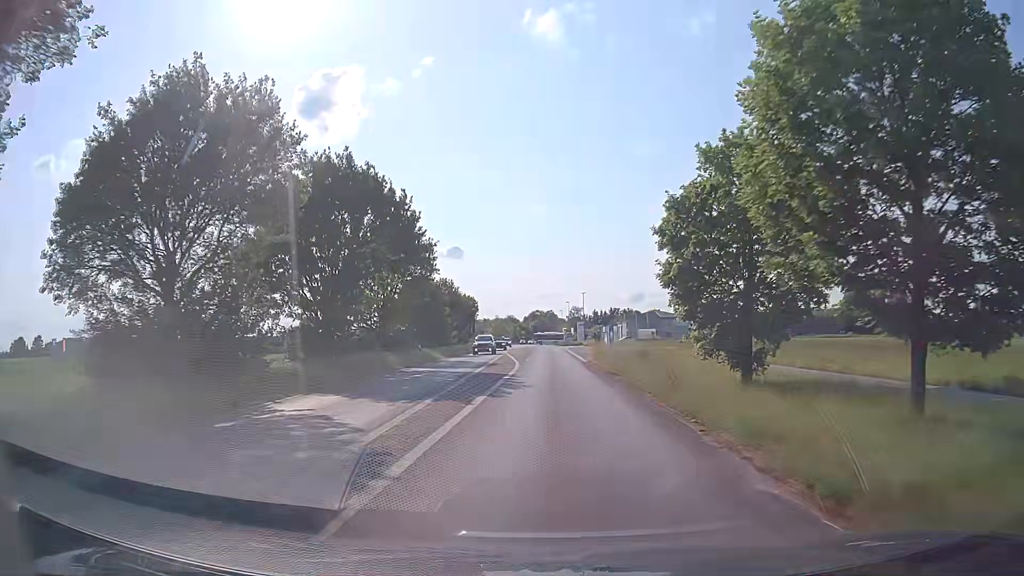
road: tertiary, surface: asphalt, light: Day
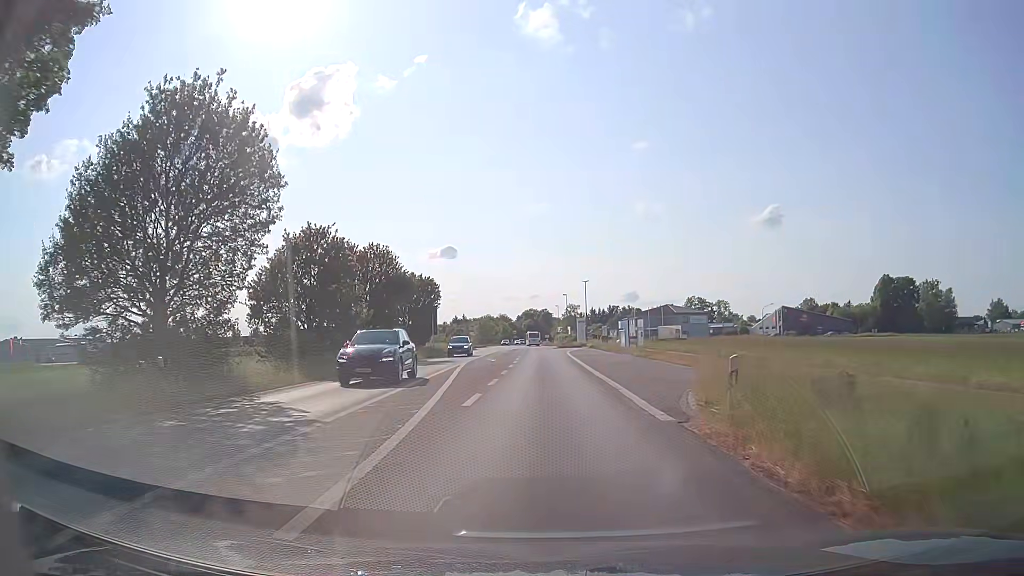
(+0.4, +29.0) m; +1°
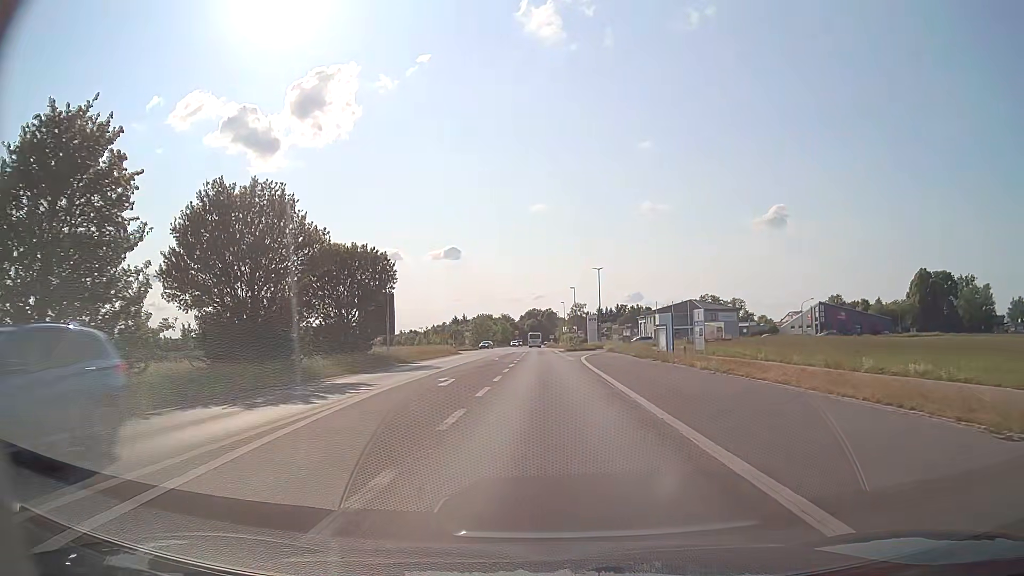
(0.0, +21.6) m; 0°
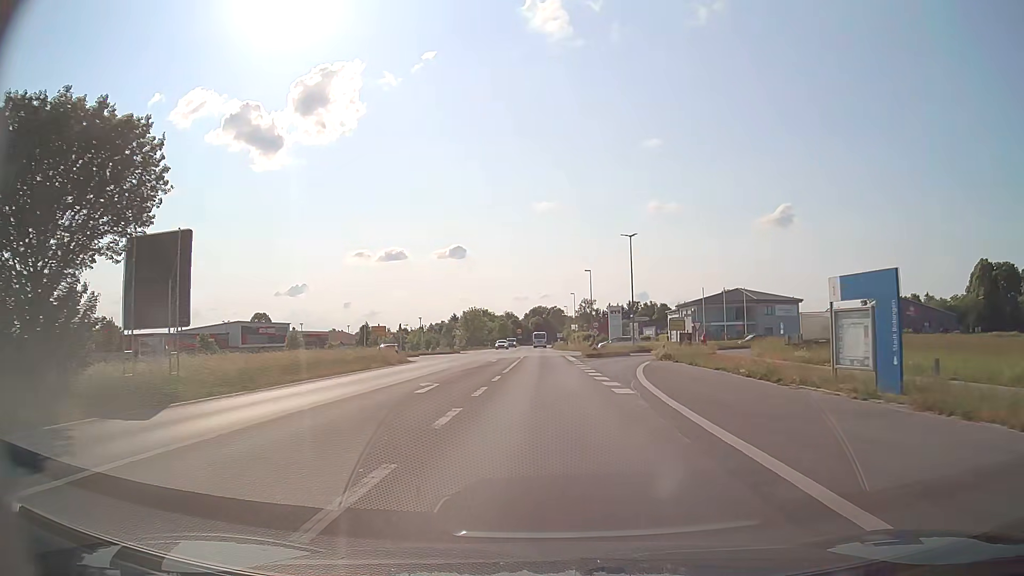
(-0.1, +30.0) m; 0°
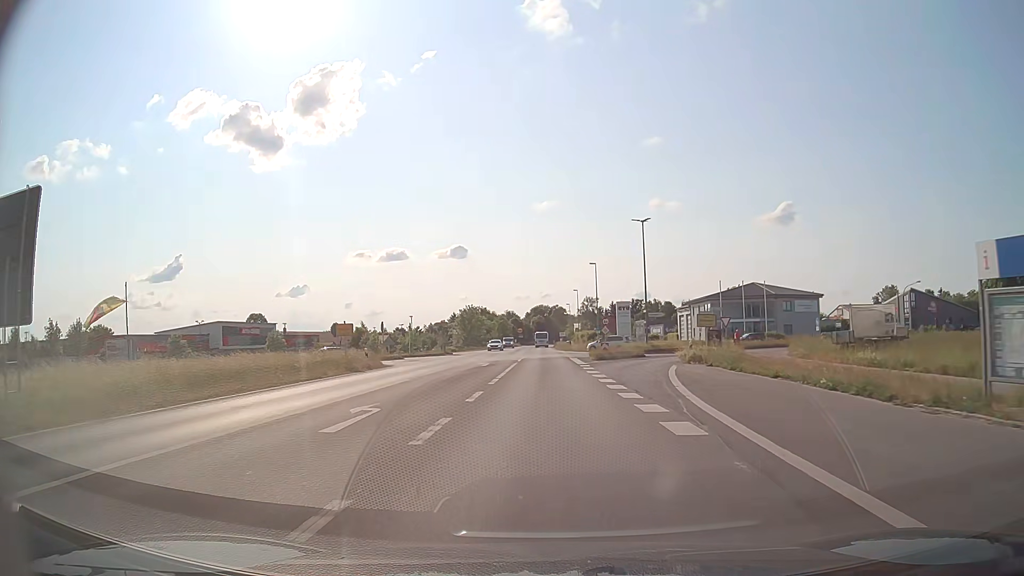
(0.0, +7.6) m; 0°
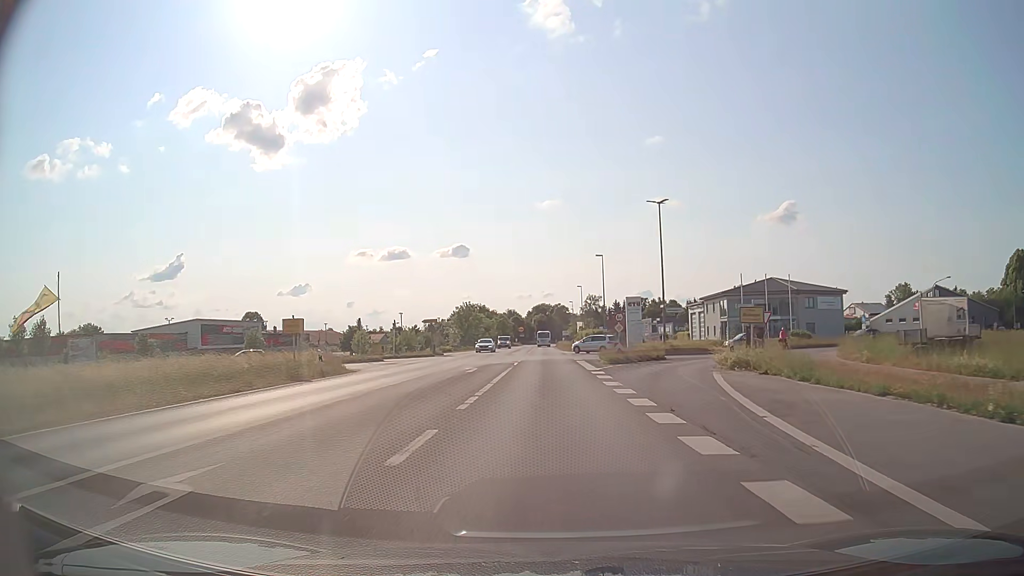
(0.0, +7.5) m; 0°
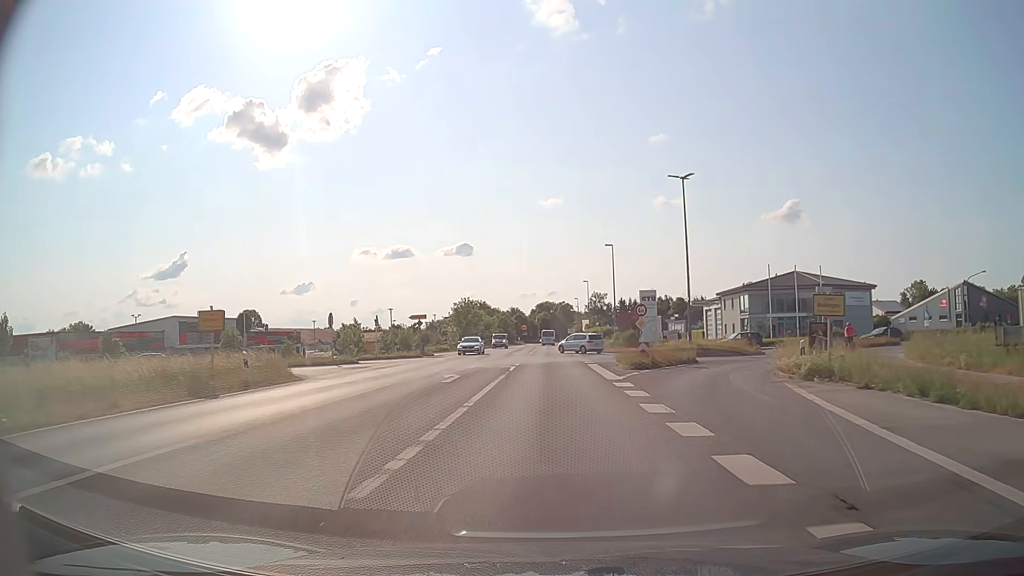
(0.0, +7.5) m; -1°
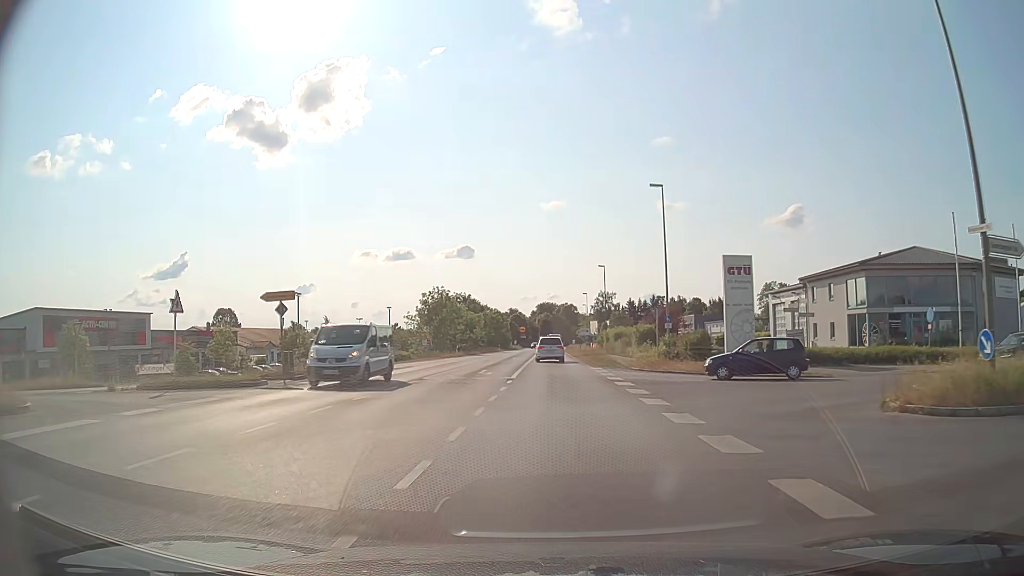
(0.0, +29.3) m; 0°
(0, +10) (0, +20) (0, +30) (0, +40) (0, +50) (0, +60) (0, +70) (0, +80) (0, +90) (0, +100) m
